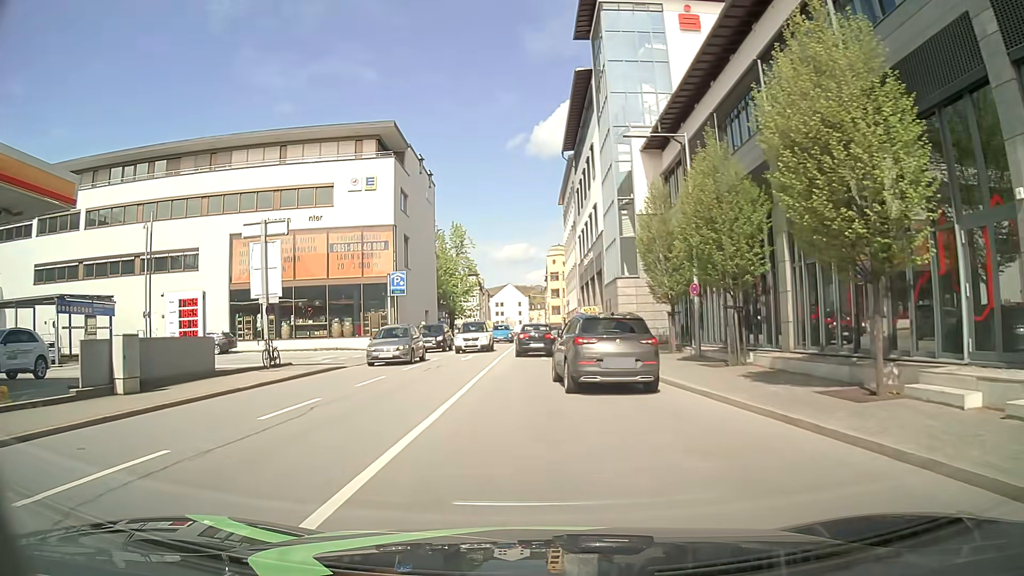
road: primary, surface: asphalt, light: Day
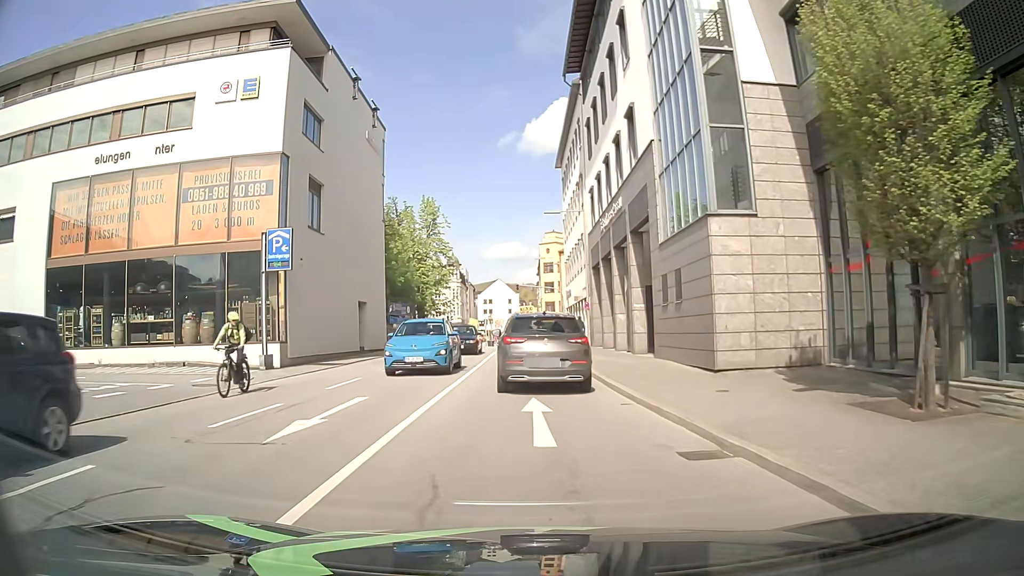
(+0.1, +19.2) m; 0°
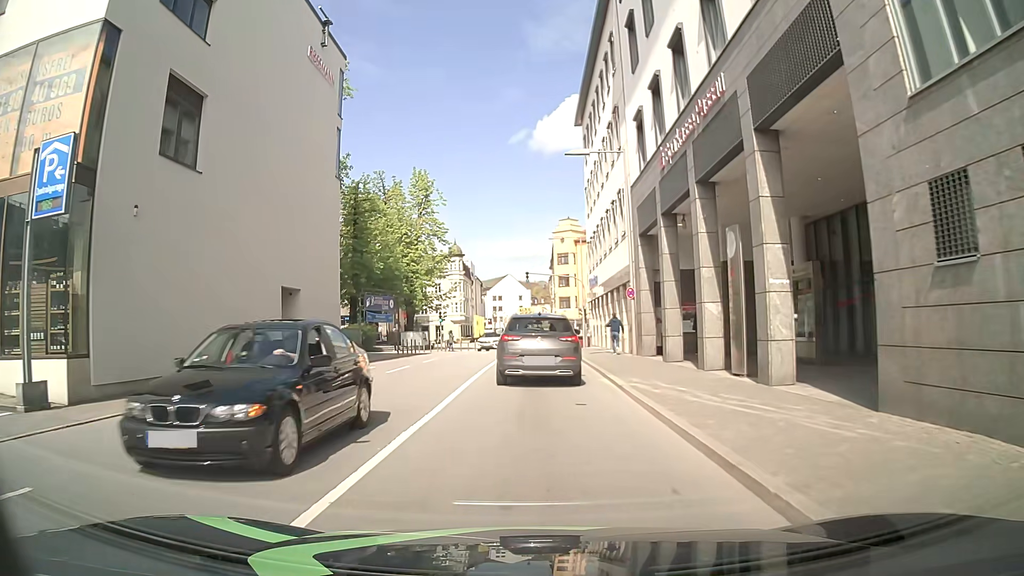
(0.0, +13.4) m; 0°
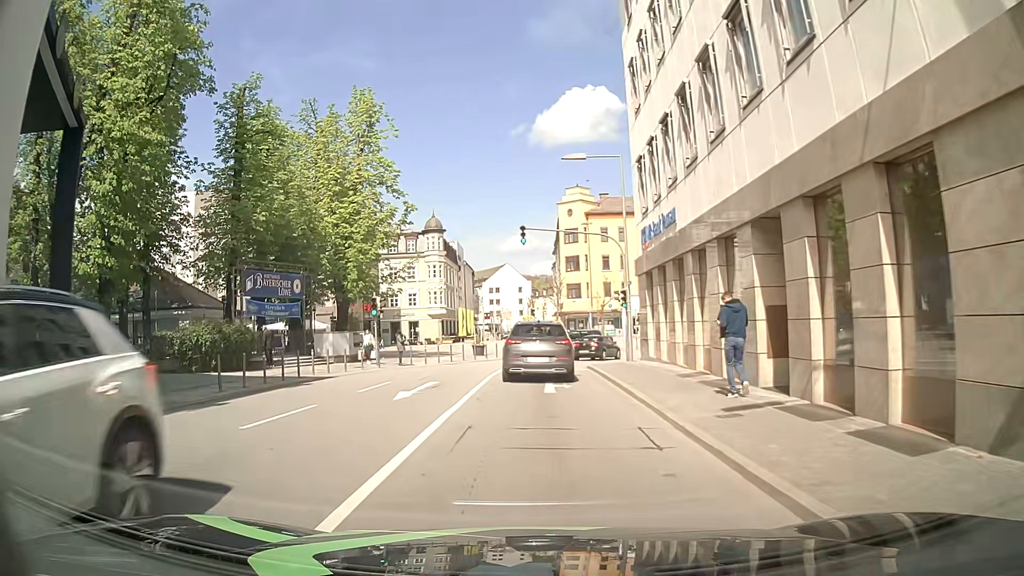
(-0.2, +22.8) m; 0°
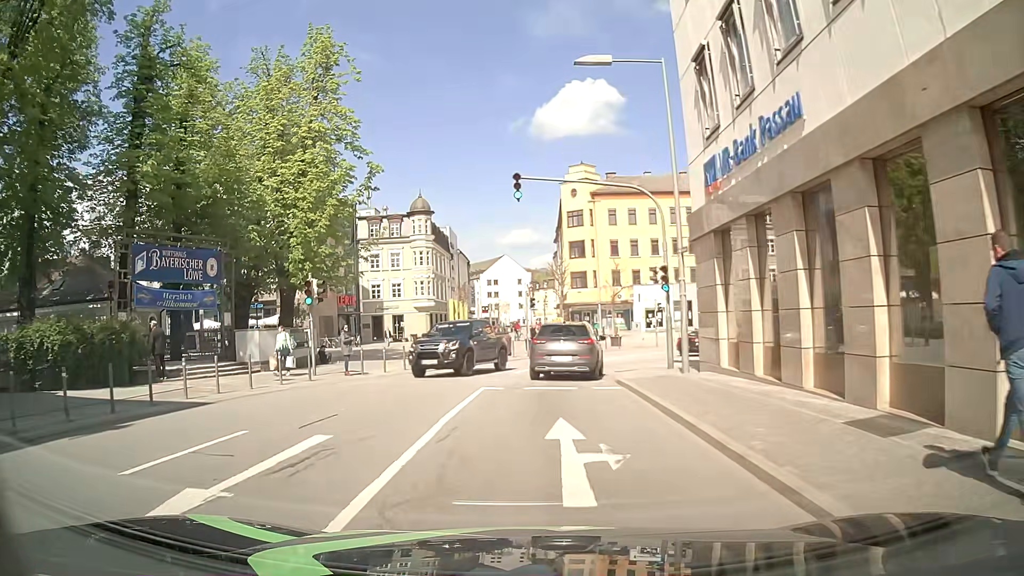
(-0.1, +9.4) m; -1°
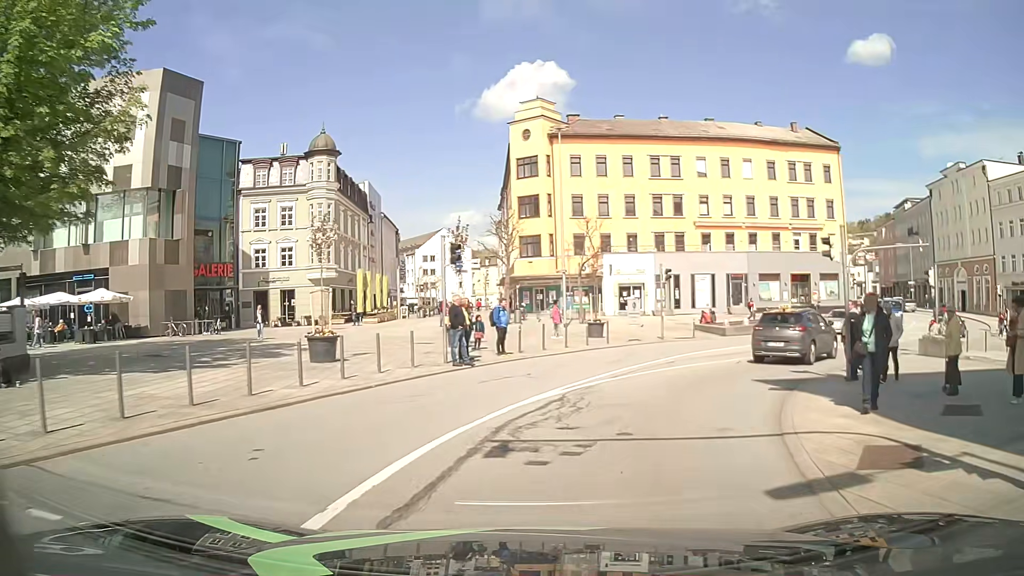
(+0.2, +18.4) m; +6°
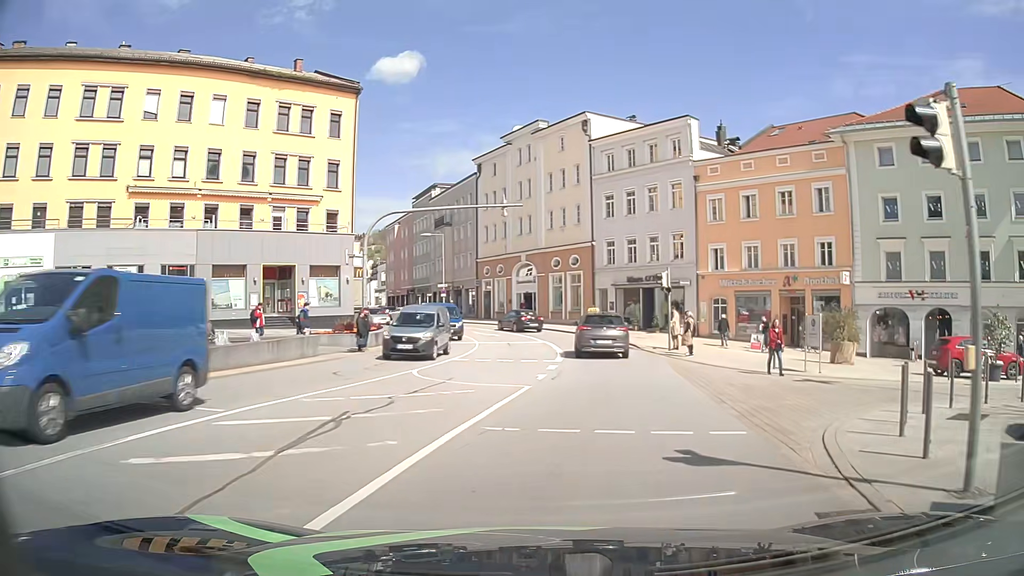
(+7.8, +21.3) m; +43°
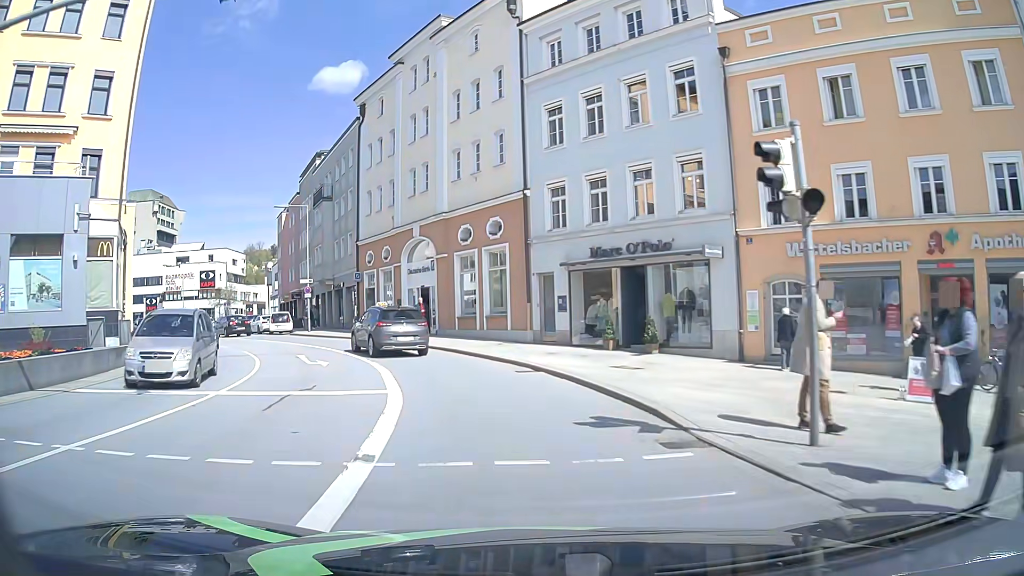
(+1.9, +21.2) m; +5°
(-1, +10) (-3, +20) (-7, +29) (-14, +36) (-21, +43) (-27, +51) (-34, +59) (-40, +67) (-45, +75) (-51, +83) m
